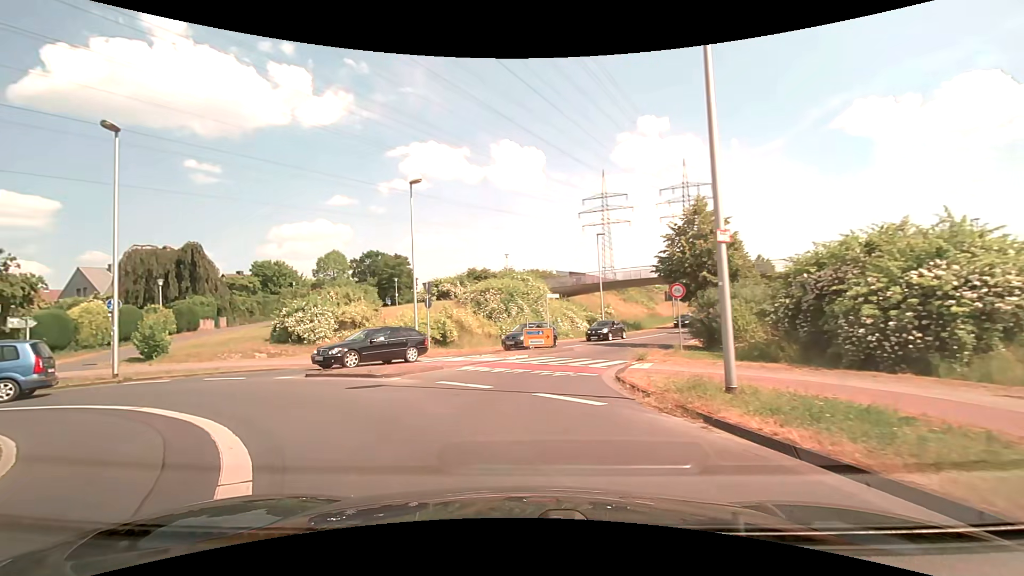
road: secondary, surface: asphalt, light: Day
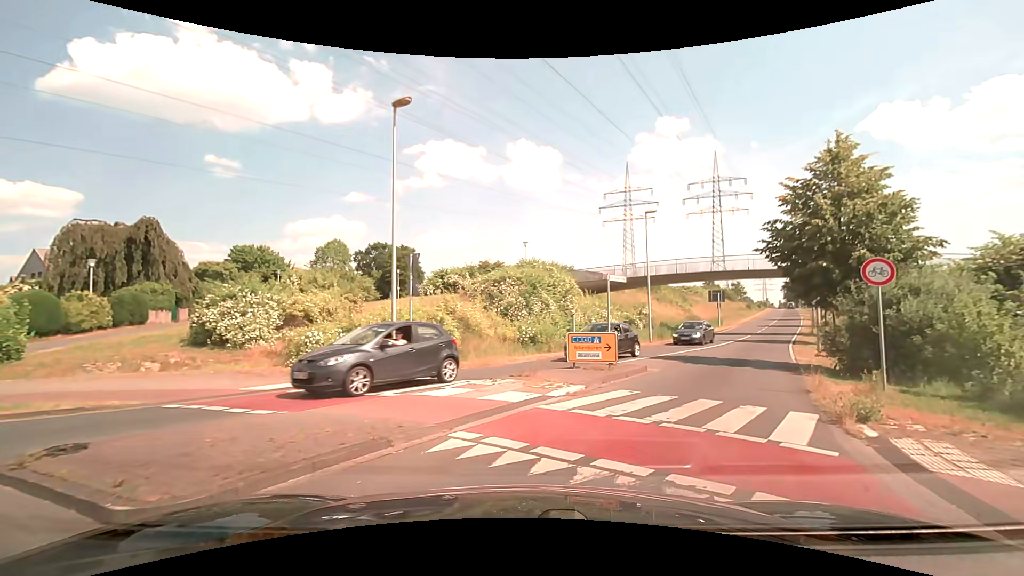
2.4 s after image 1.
(-1.0, +9.8) m; -4°
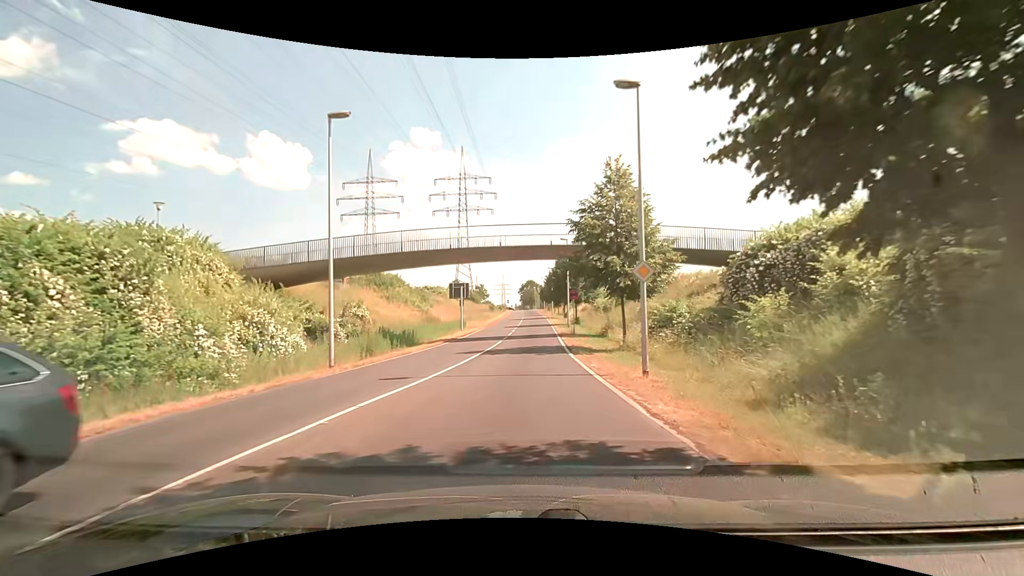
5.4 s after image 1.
(+6.0, +16.7) m; +29°
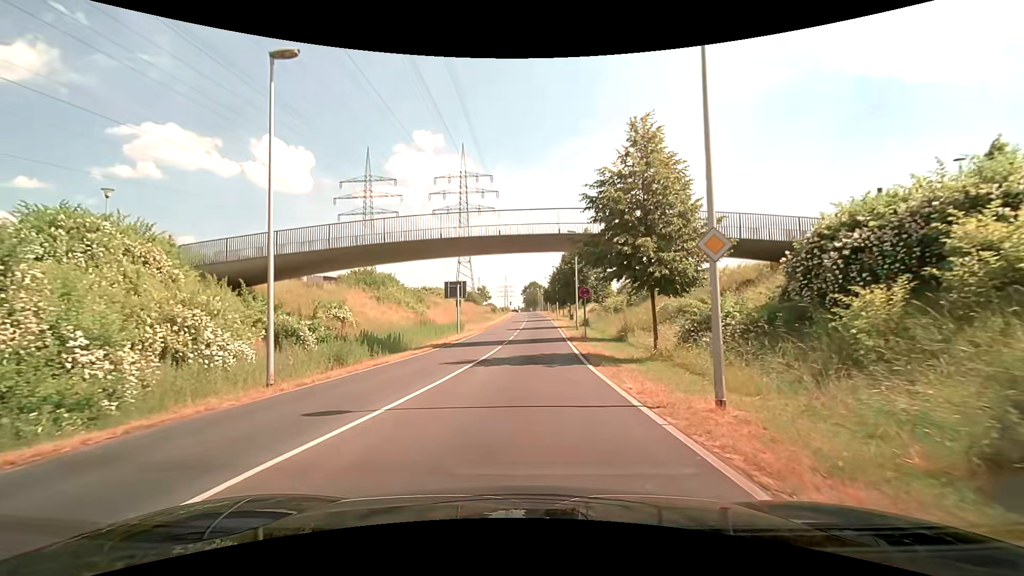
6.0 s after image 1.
(0.0, +4.5) m; 0°
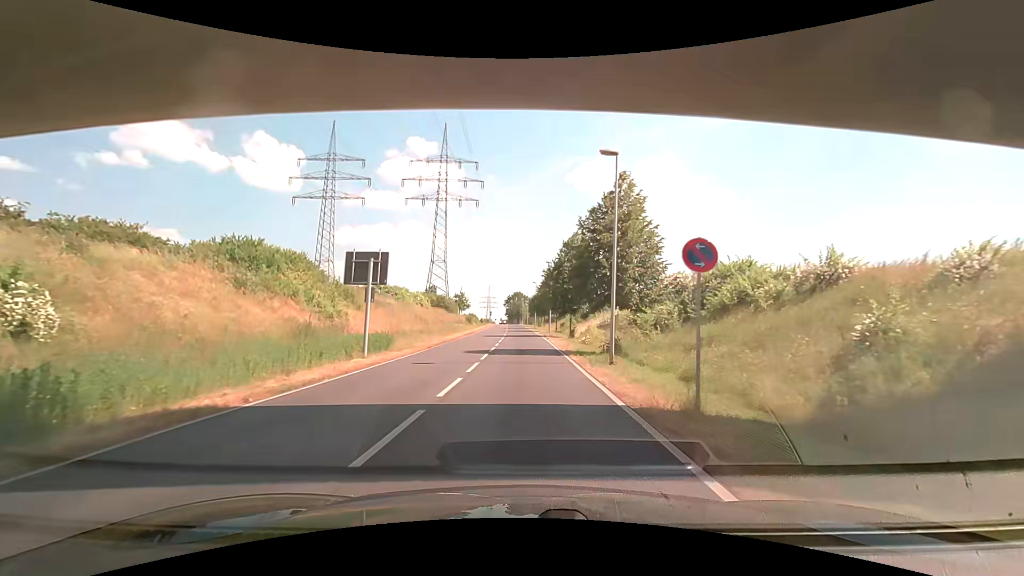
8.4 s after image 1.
(+0.2, +20.8) m; +2°
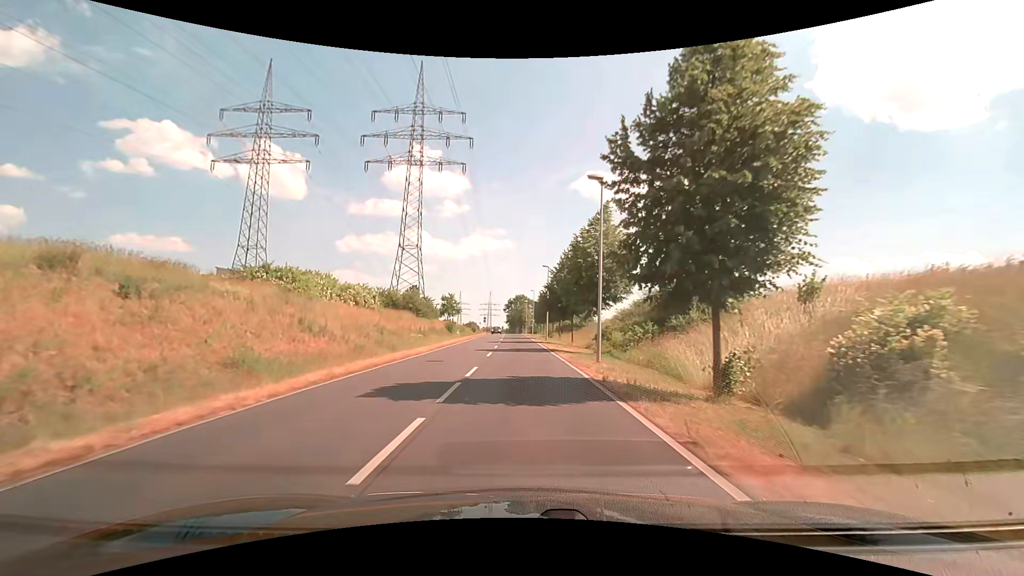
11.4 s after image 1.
(-0.1, +32.8) m; 0°
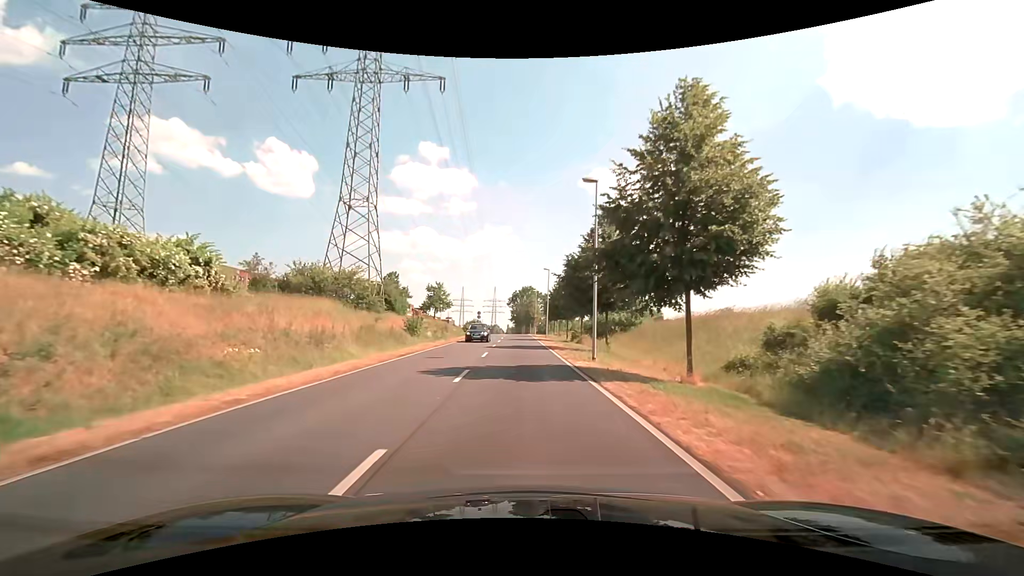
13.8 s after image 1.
(-0.2, +29.7) m; -1°
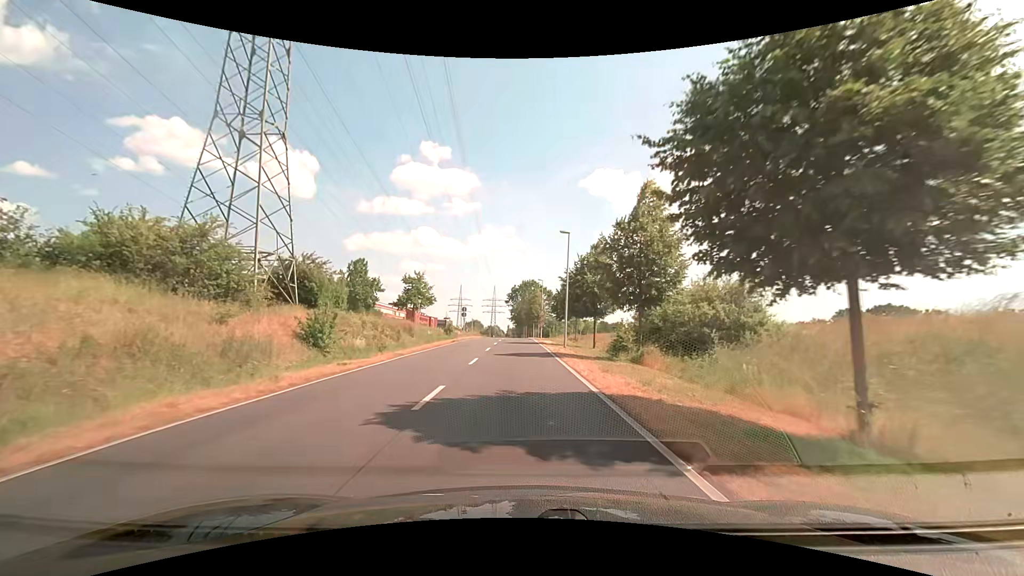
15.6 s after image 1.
(-0.1, +22.1) m; 0°
(0, +10) (0, +20) (0, +30) (0, +40) (-1, +50) (-1, +60) (-1, +70) (-1, +80) (-1, +90) (-1, +100) m
